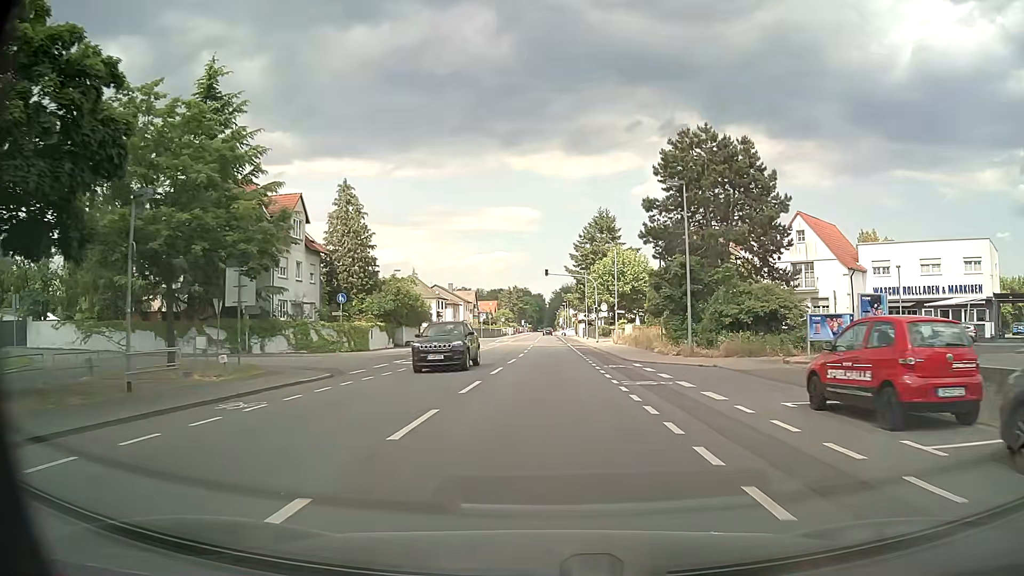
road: secondary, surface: asphalt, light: Day
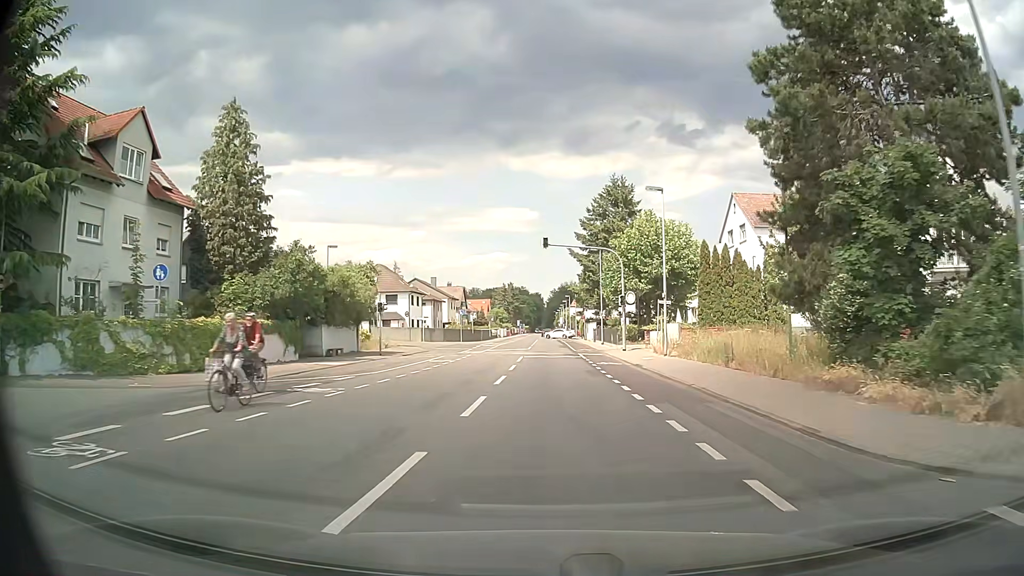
(+0.1, +21.7) m; 0°
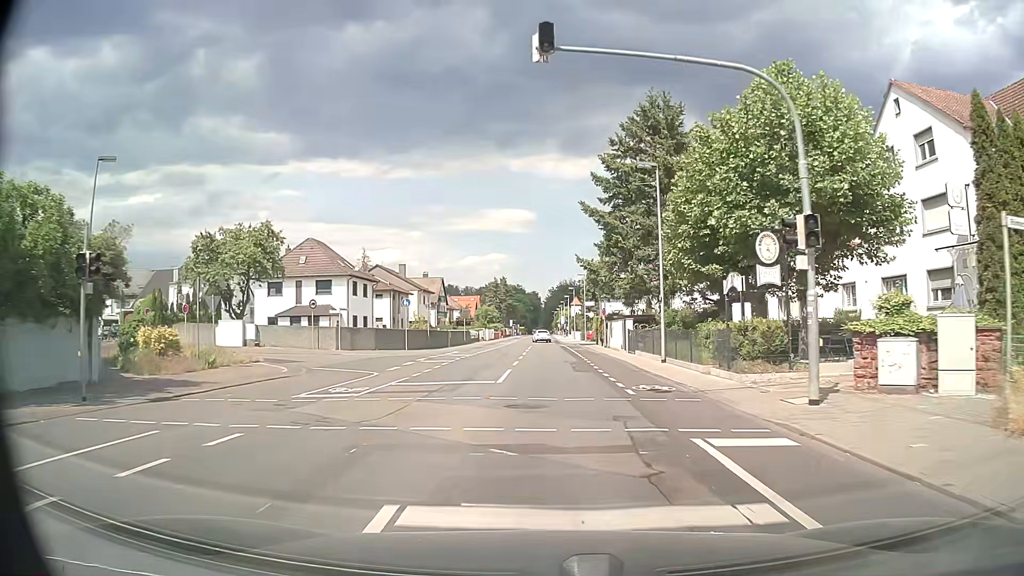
(-0.1, +28.3) m; 0°
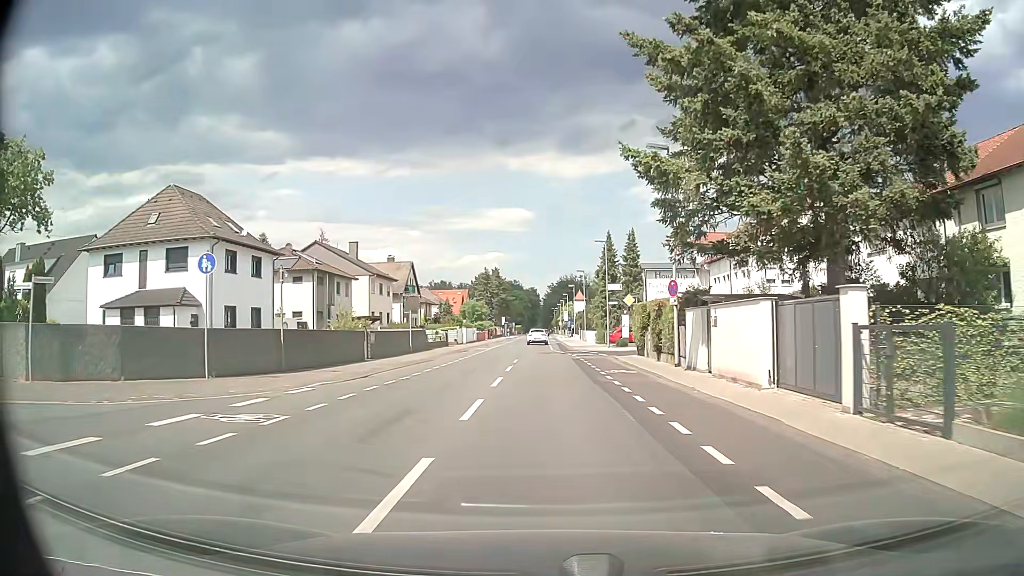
(+0.2, +27.6) m; 0°
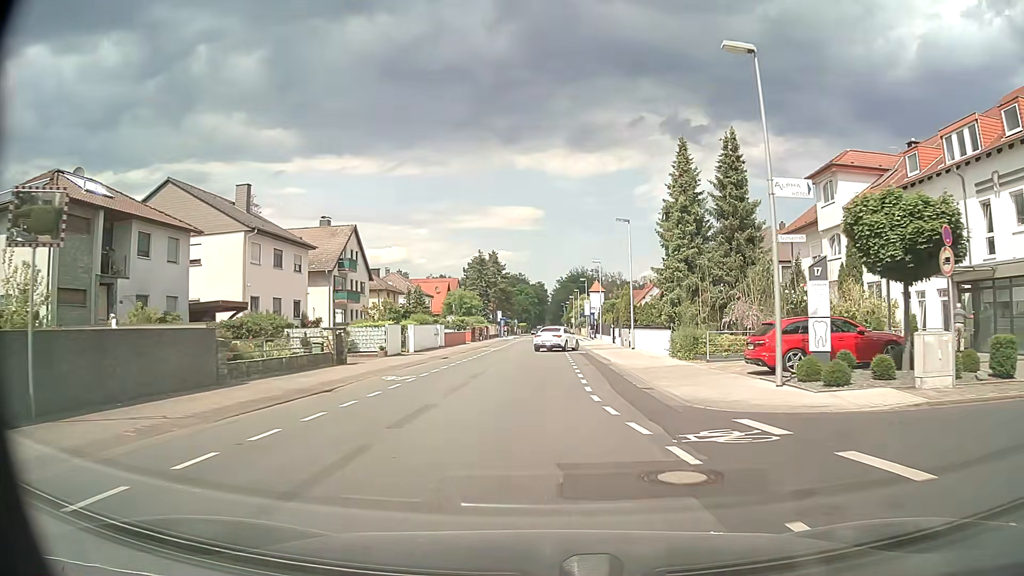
(-0.2, +33.2) m; -1°
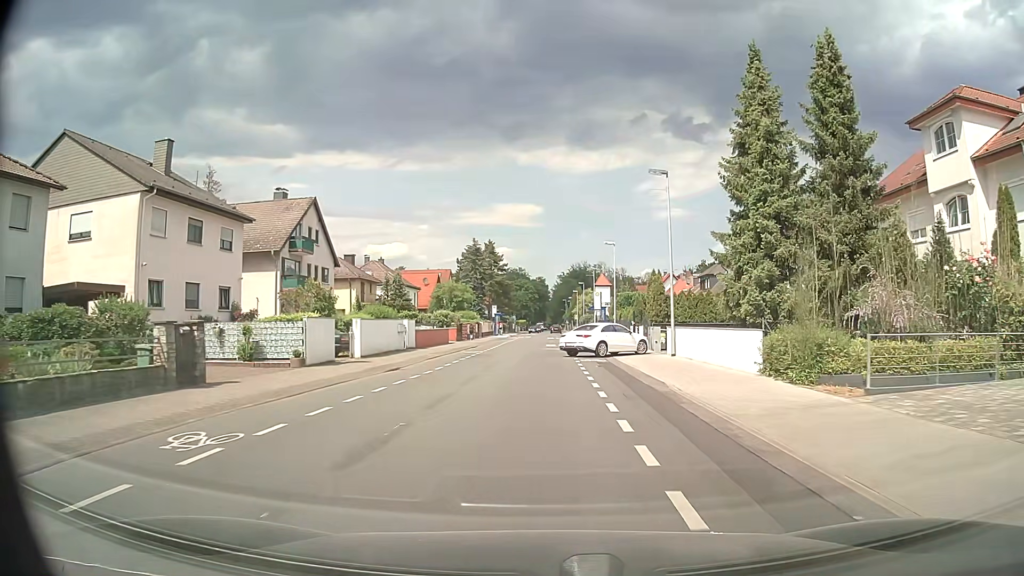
(+0.1, +12.0) m; 0°
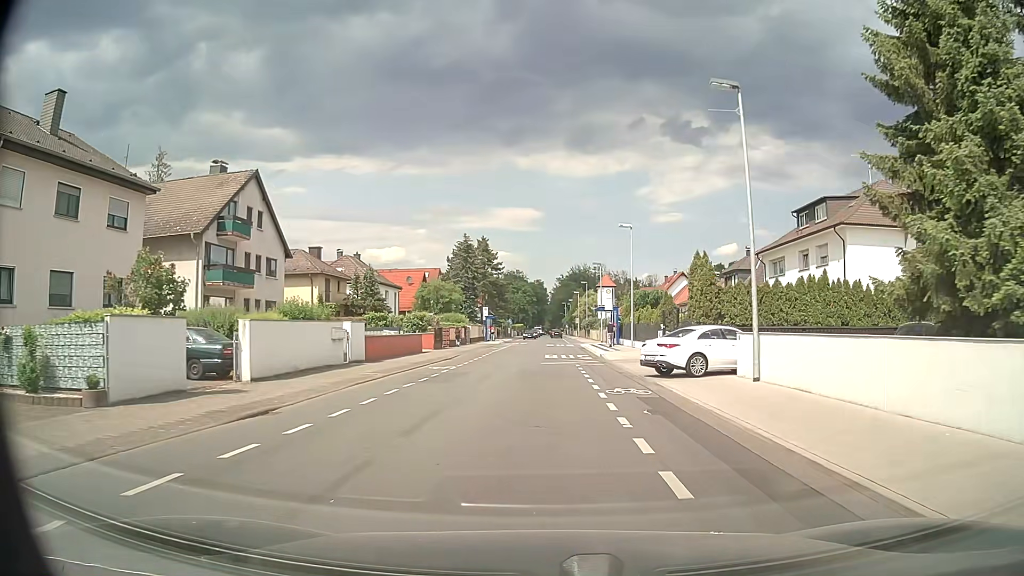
(0.0, +11.0) m; 0°
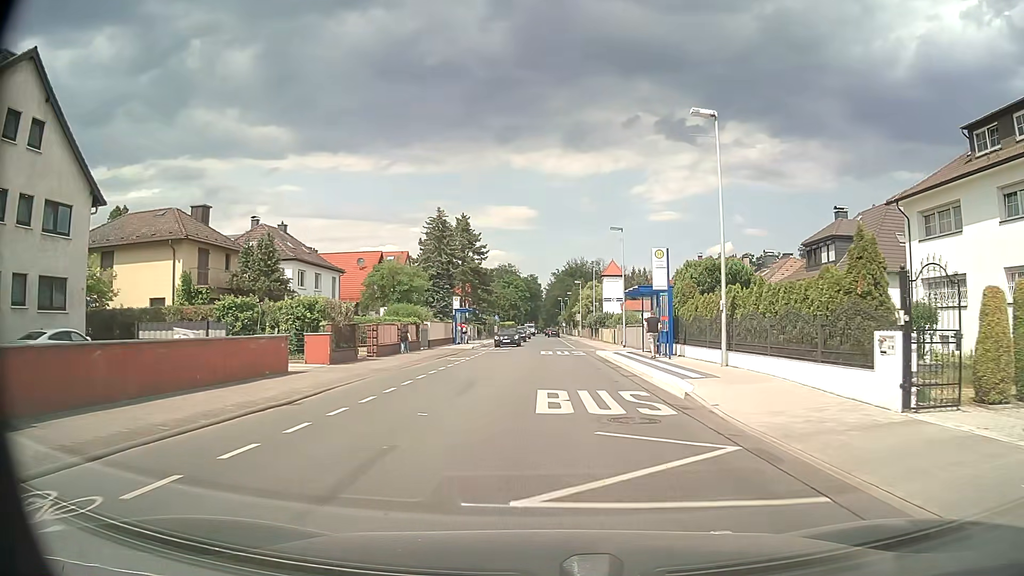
(+0.1, +22.2) m; +1°
(0, +10) (0, +20) (0, +30) (0, +40) (+1, +50) (+1, +60) (+1, +70) (+1, +80) (+1, +90) (+1, +100) m
